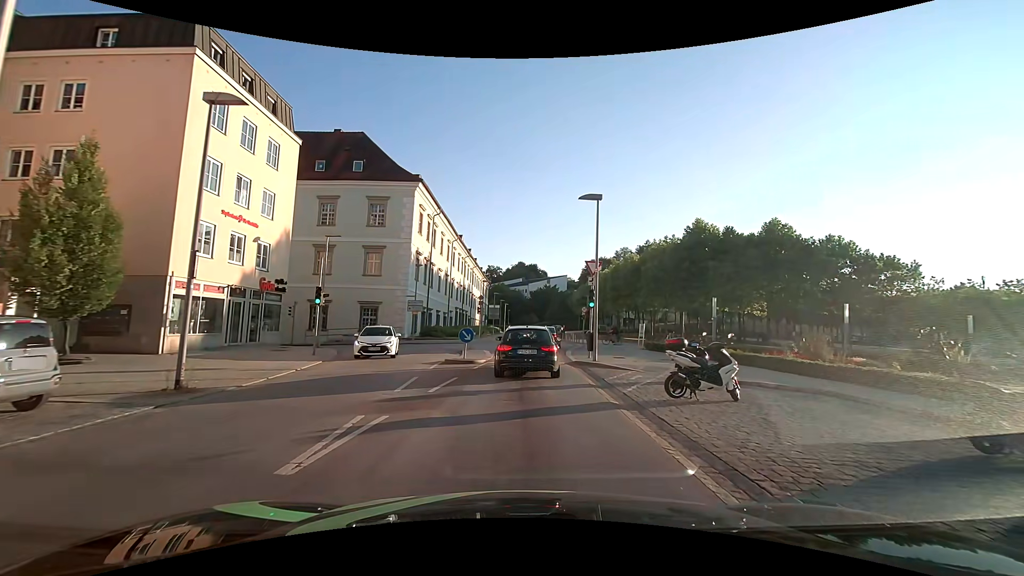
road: tertiary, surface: asphalt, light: Day
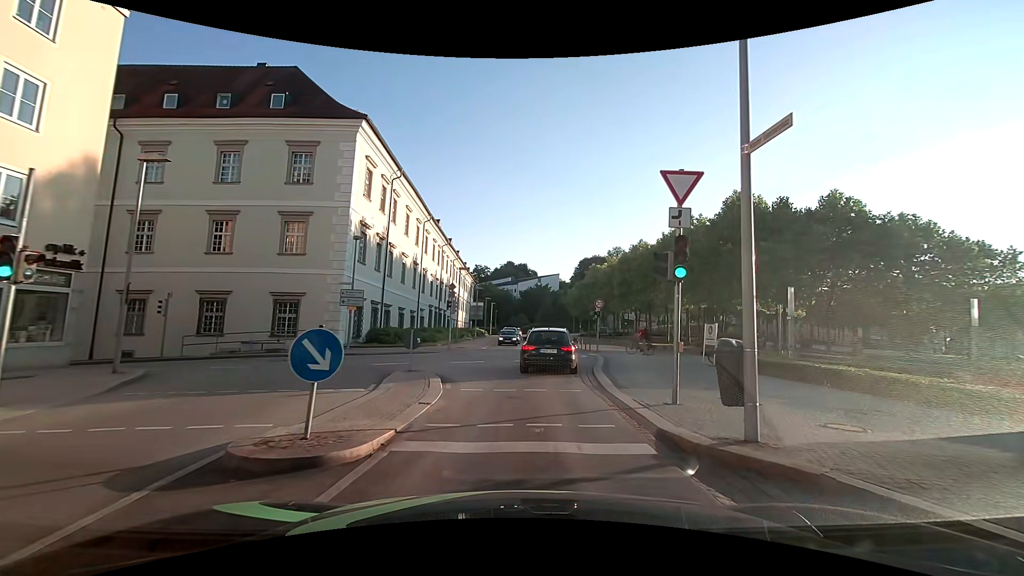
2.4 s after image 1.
(+0.2, +14.0) m; +2°
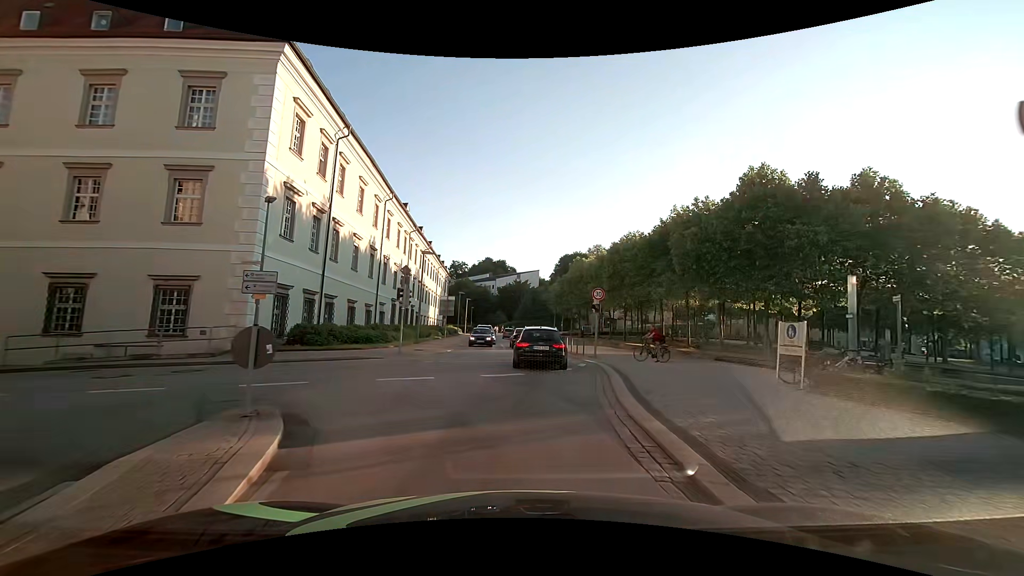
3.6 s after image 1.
(+0.1, +7.9) m; +2°
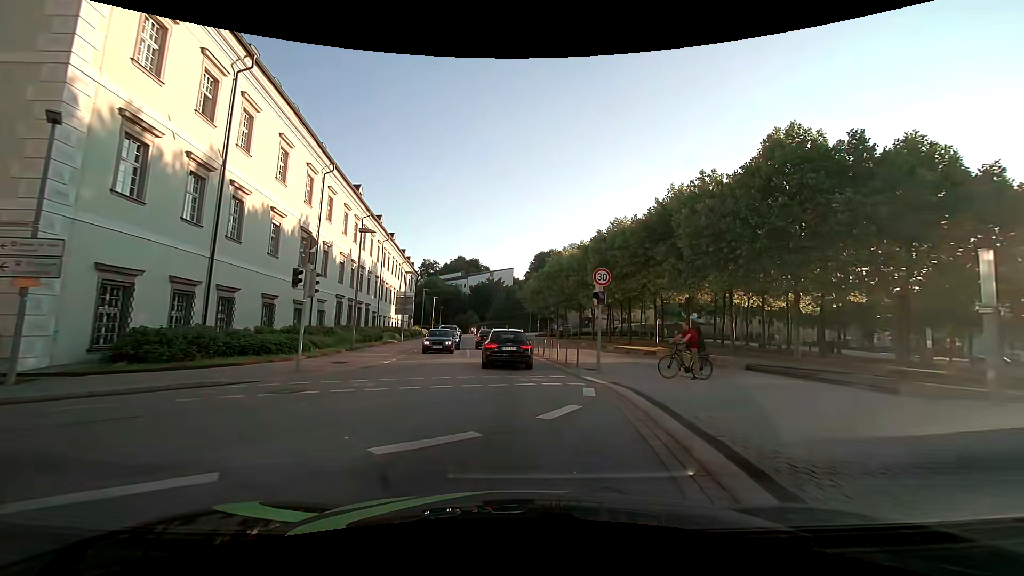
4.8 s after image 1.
(+0.2, +8.4) m; +4°
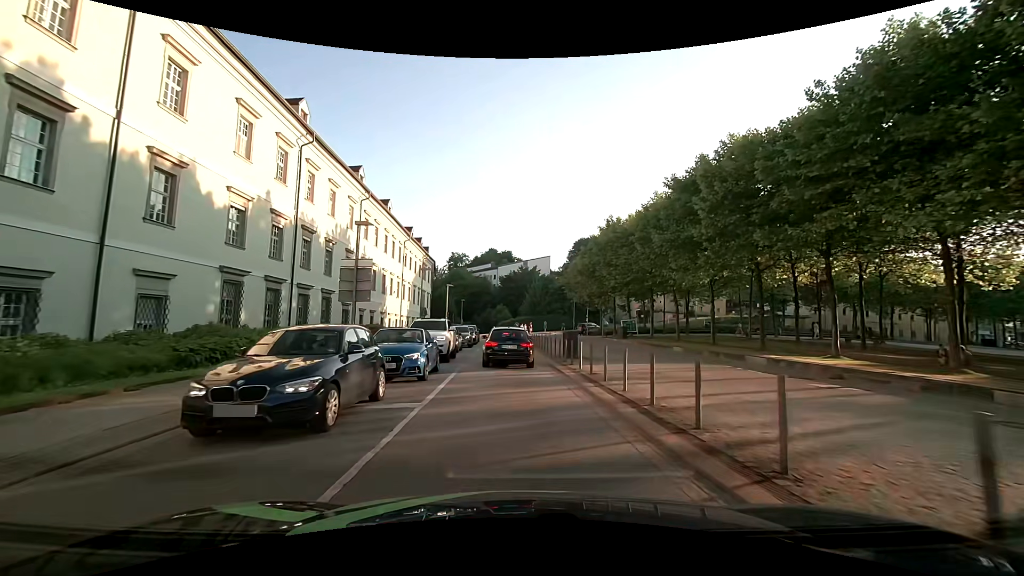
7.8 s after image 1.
(-0.8, +22.3) m; -4°
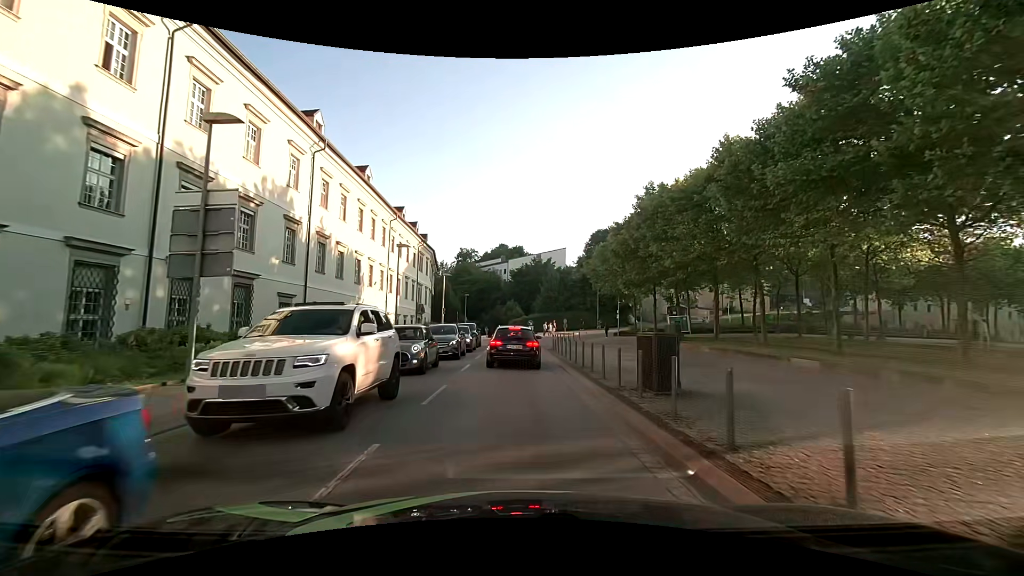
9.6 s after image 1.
(-0.3, +13.1) m; -2°
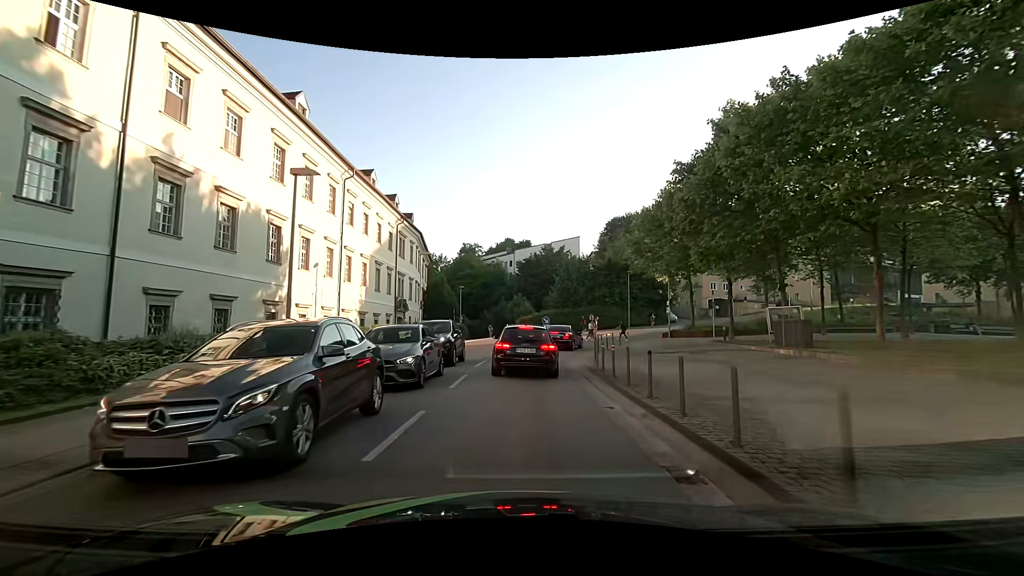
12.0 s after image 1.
(-0.2, +15.7) m; -1°
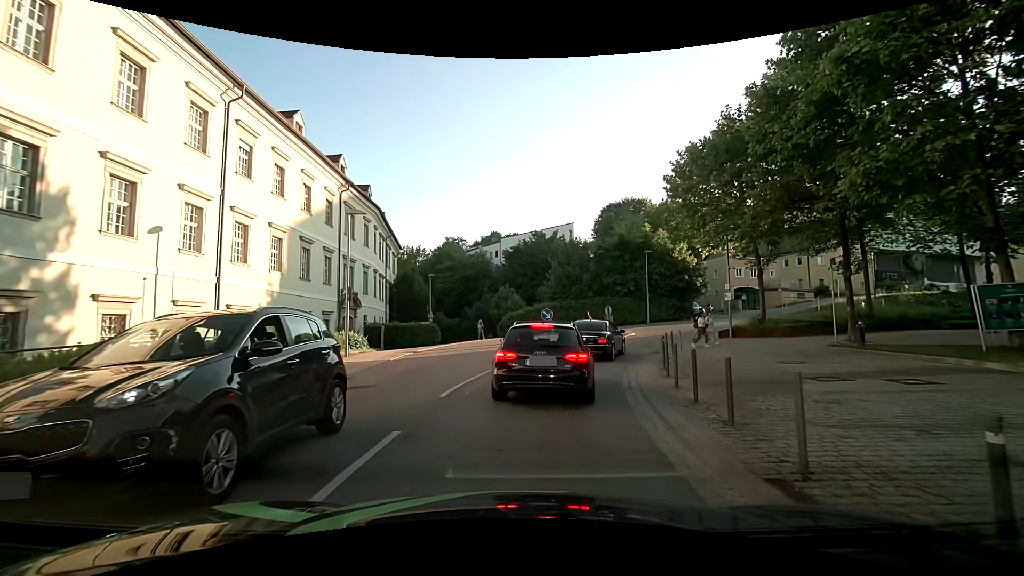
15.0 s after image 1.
(+0.1, +13.0) m; +1°
